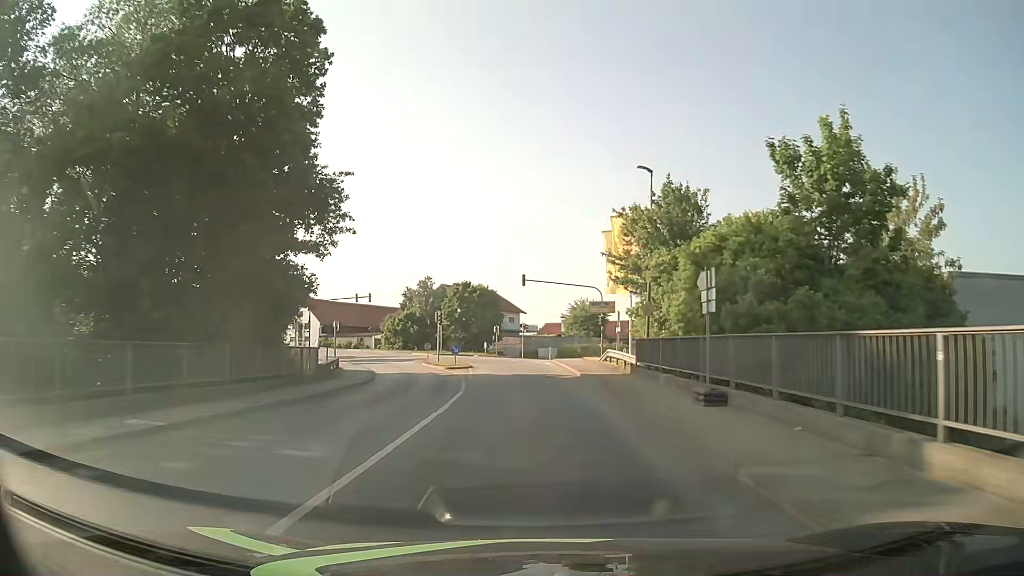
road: tertiary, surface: asphalt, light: Day
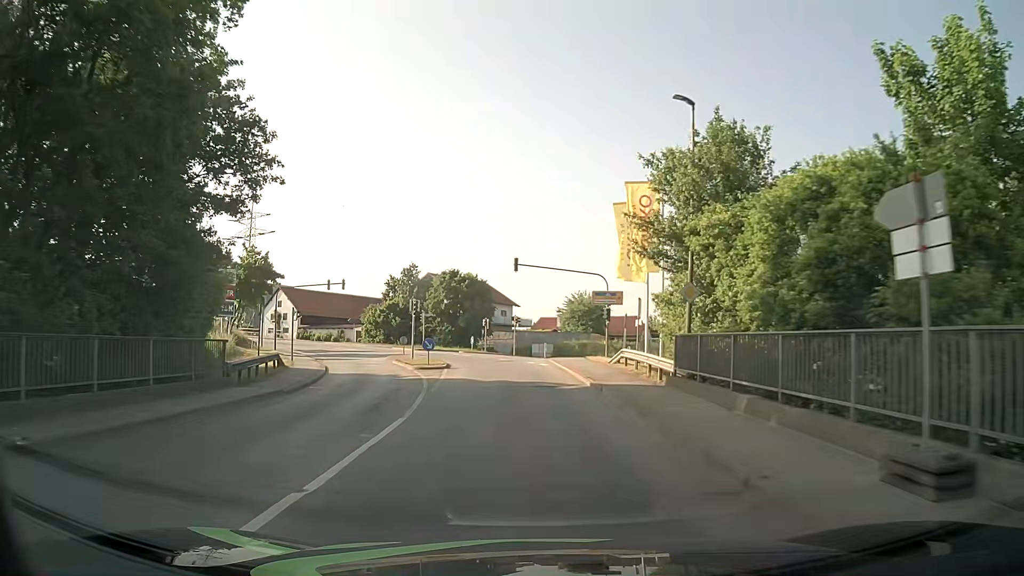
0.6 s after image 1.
(+0.1, +7.6) m; +1°
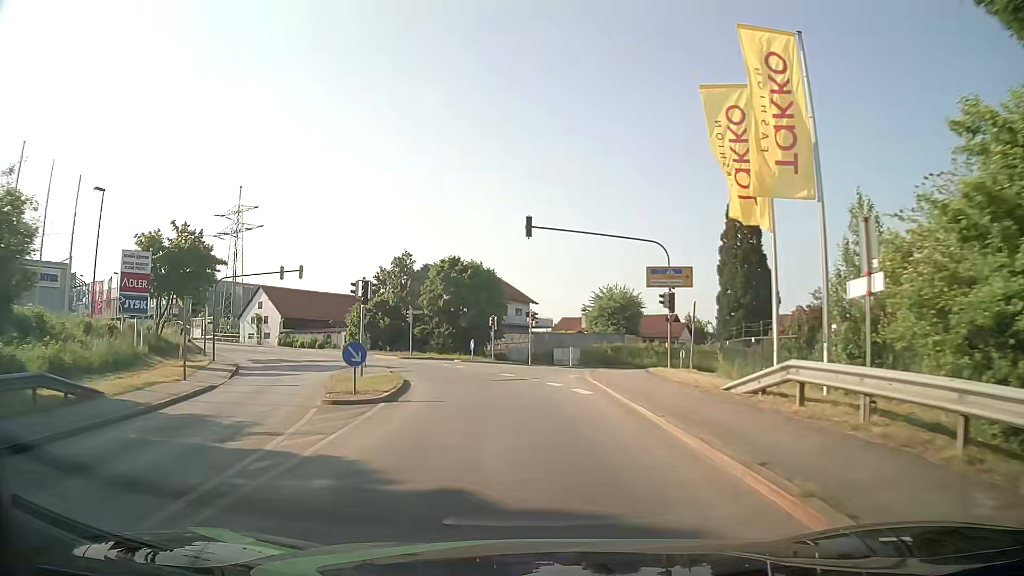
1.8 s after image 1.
(-0.1, +15.4) m; -1°
(0, +10) (-2, +20) (-4, +30) (-8, +39) (-12, +48) (-18, +56) (-24, +64) (-31, +71) (-39, +77) (-47, +83) m
